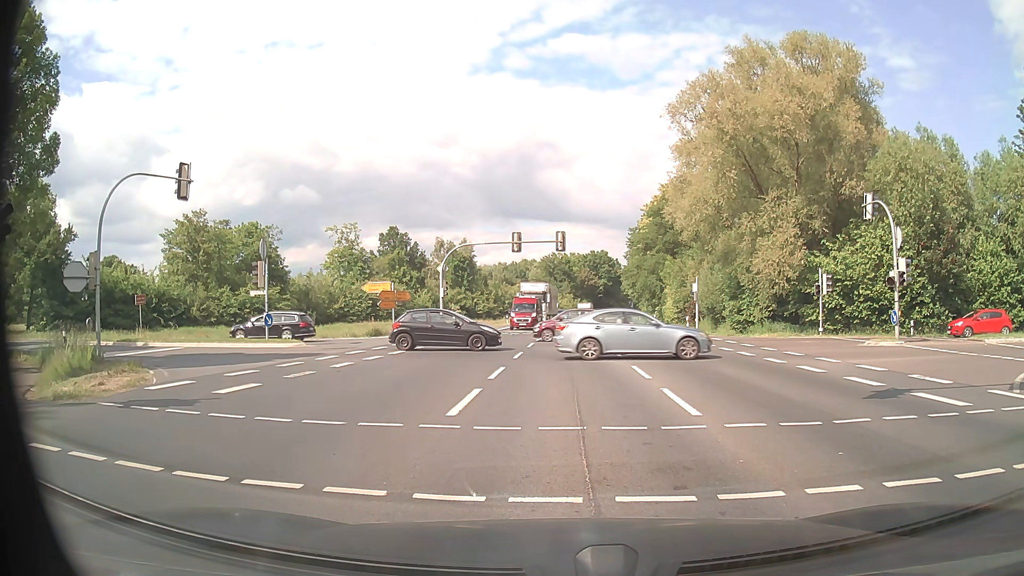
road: primary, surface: asphalt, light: Day
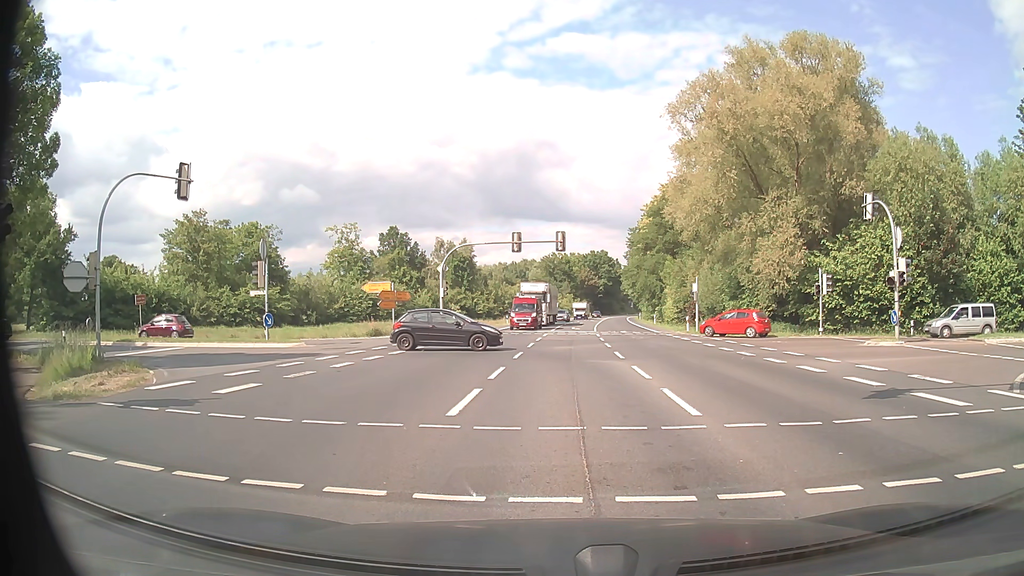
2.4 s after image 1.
(0.0, 0.0) m; 0°
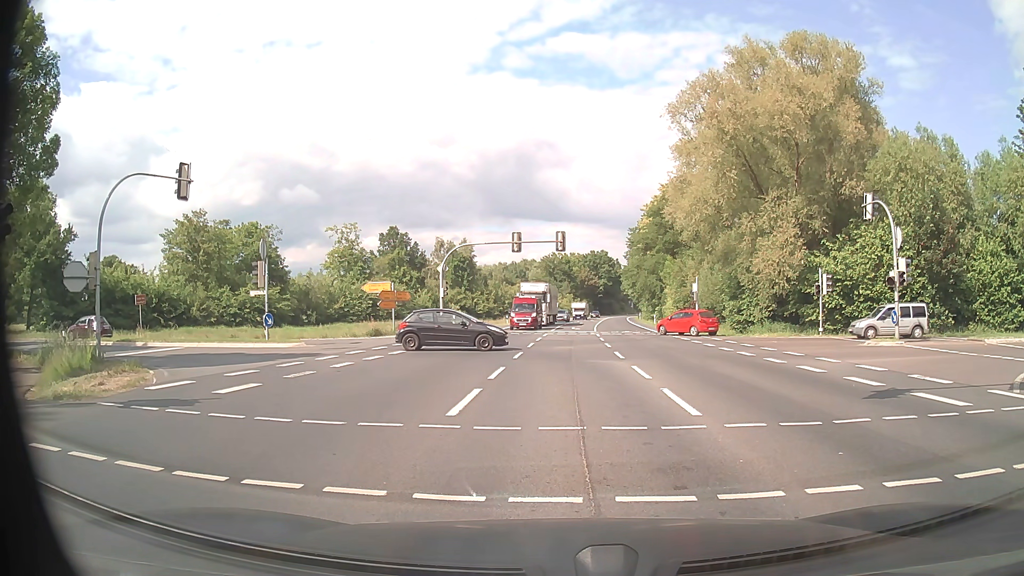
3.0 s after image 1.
(0.0, 0.0) m; 0°
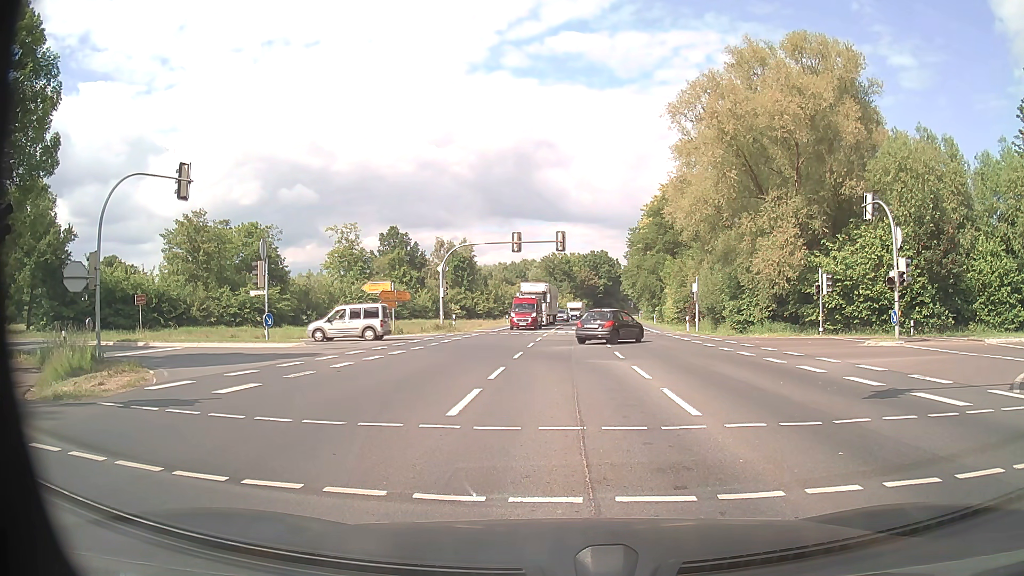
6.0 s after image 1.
(0.0, 0.0) m; 0°
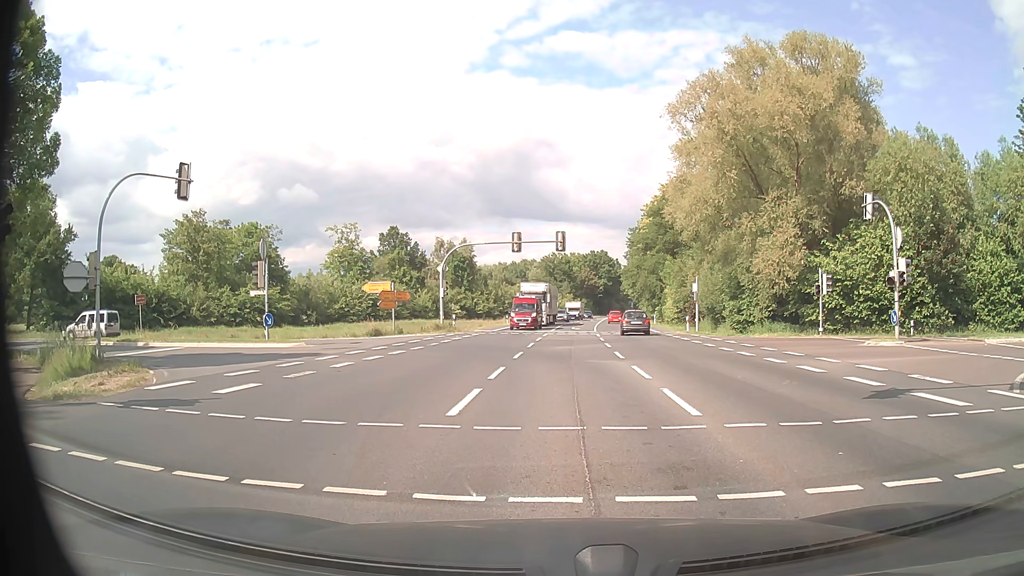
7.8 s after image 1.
(0.0, 0.0) m; 0°
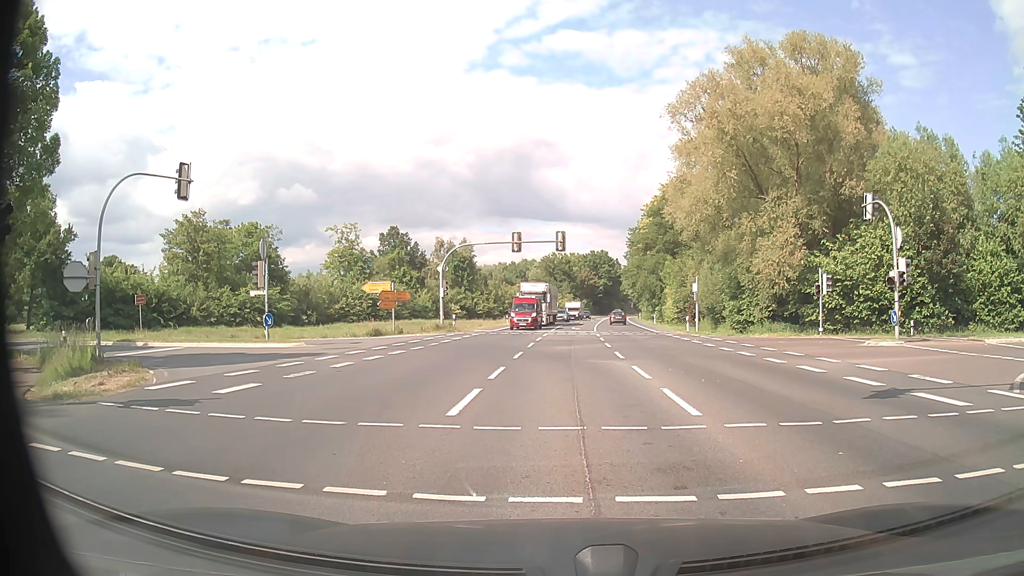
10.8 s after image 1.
(0.0, 0.0) m; 0°
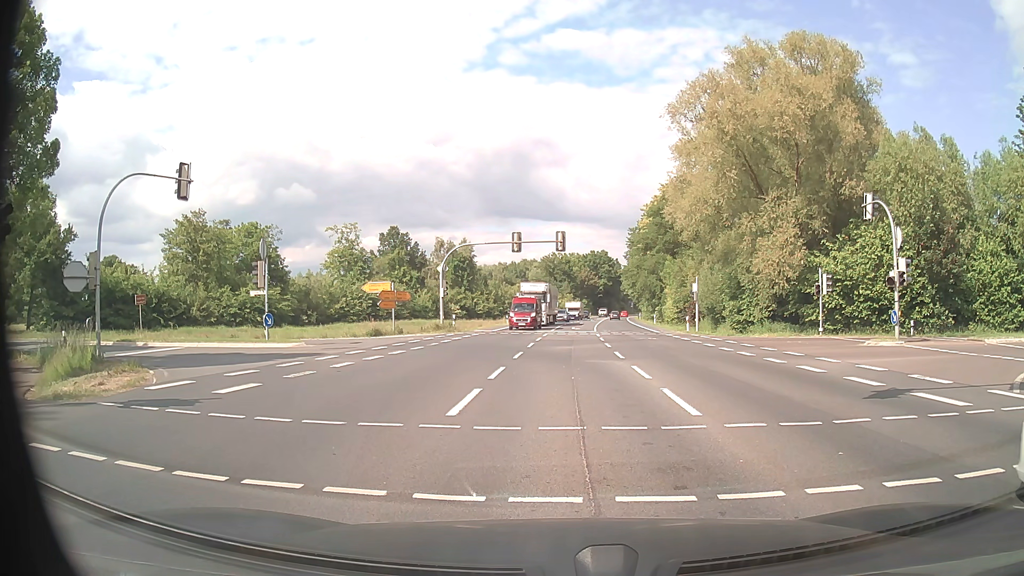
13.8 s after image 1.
(0.0, 0.0) m; 0°
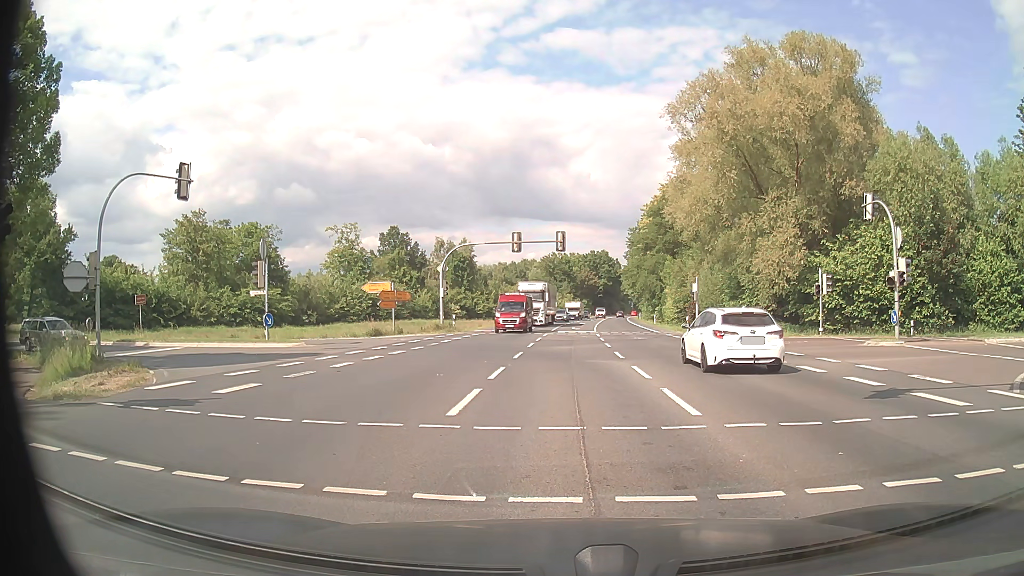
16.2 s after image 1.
(0.0, 0.0) m; 0°
